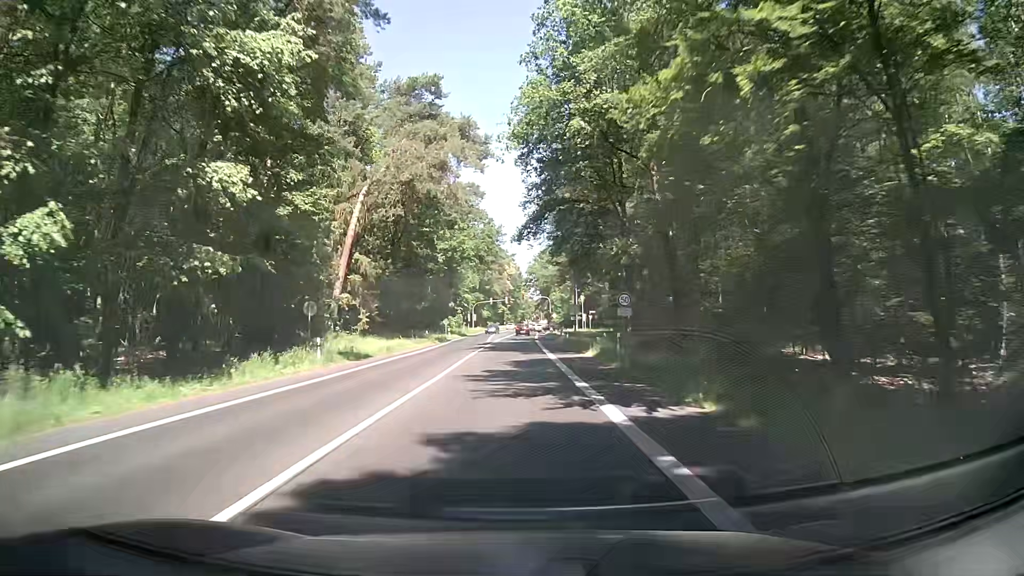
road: secondary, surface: asphalt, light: Day
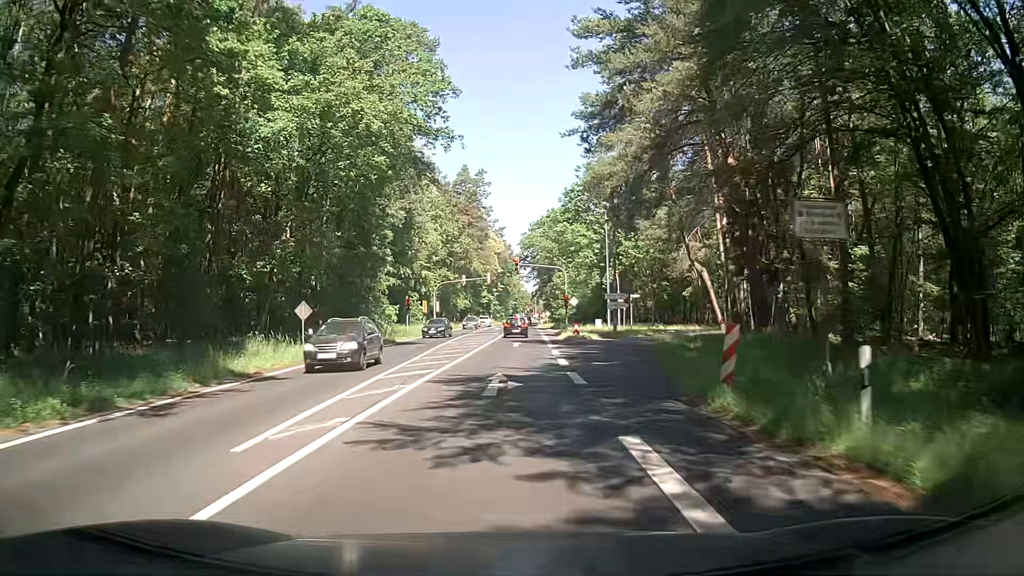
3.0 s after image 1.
(+0.7, +49.3) m; +1°
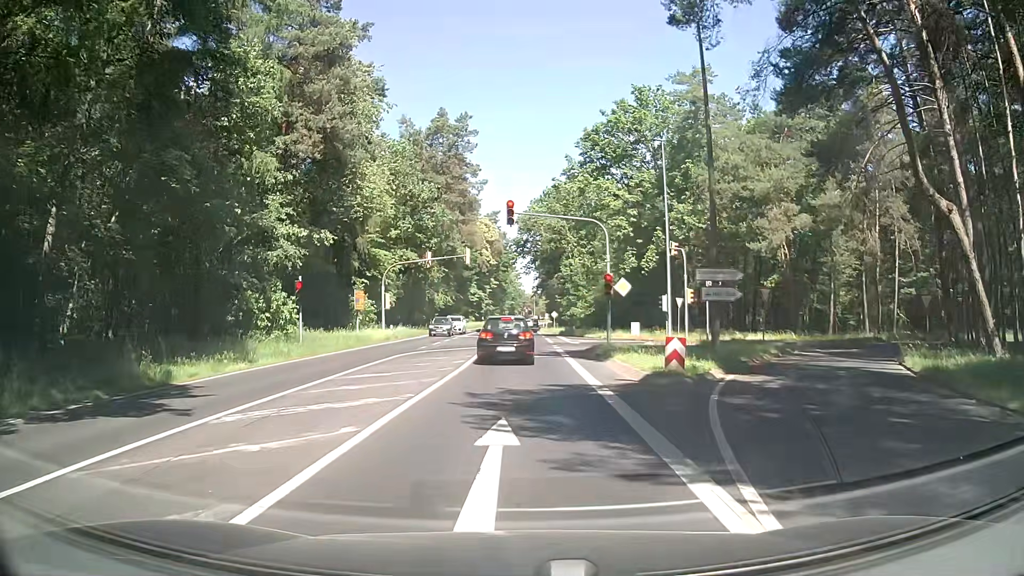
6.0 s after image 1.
(+0.3, +28.2) m; 0°
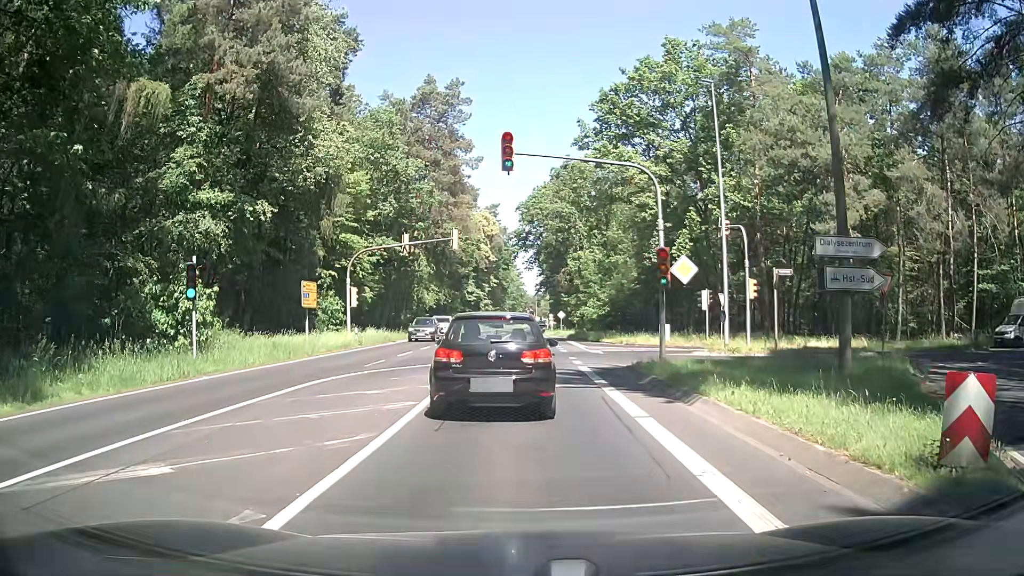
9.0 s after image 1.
(-0.1, +10.5) m; 0°
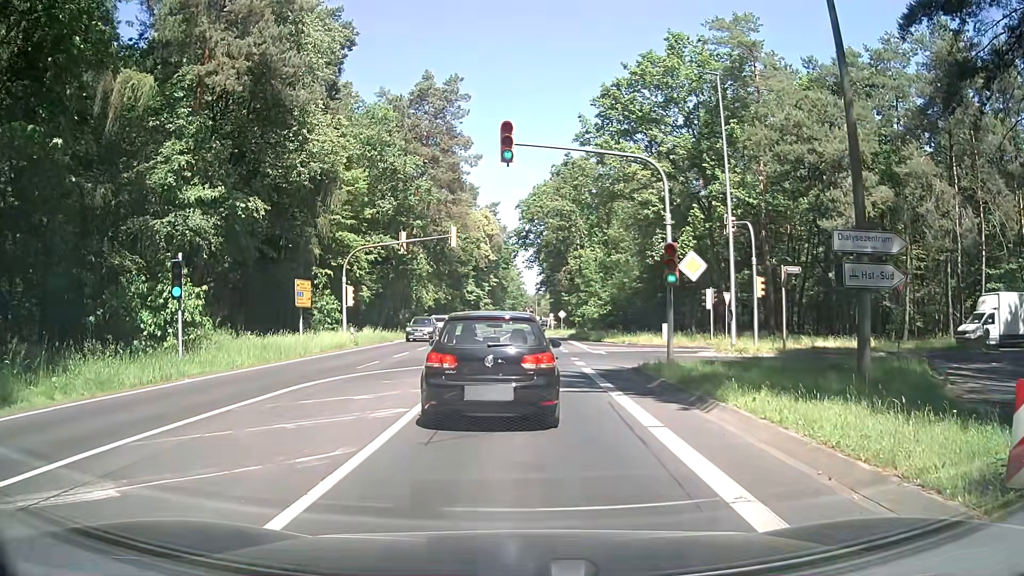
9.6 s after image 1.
(0.0, +0.9) m; 0°
